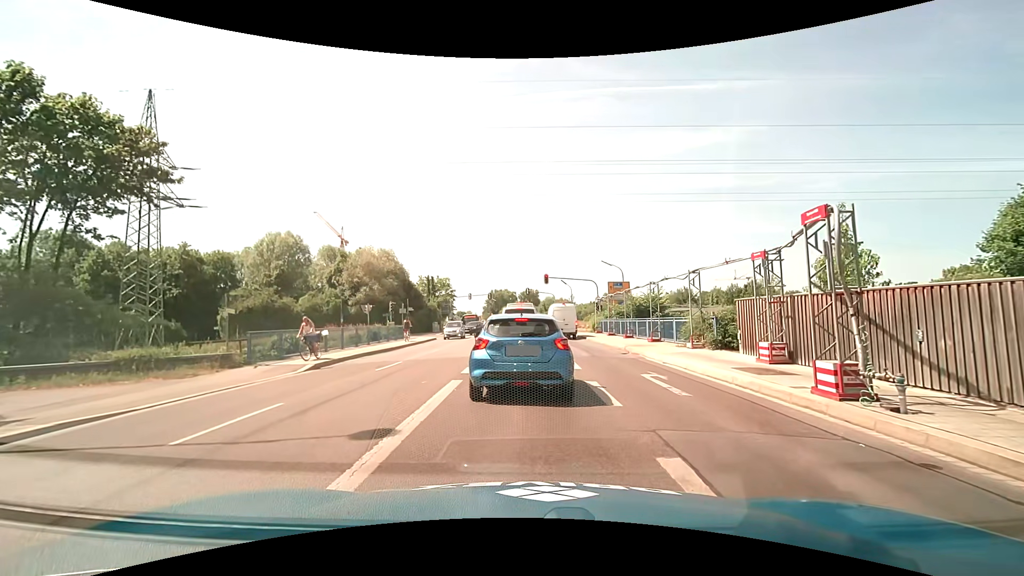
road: secondary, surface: asphalt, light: Day
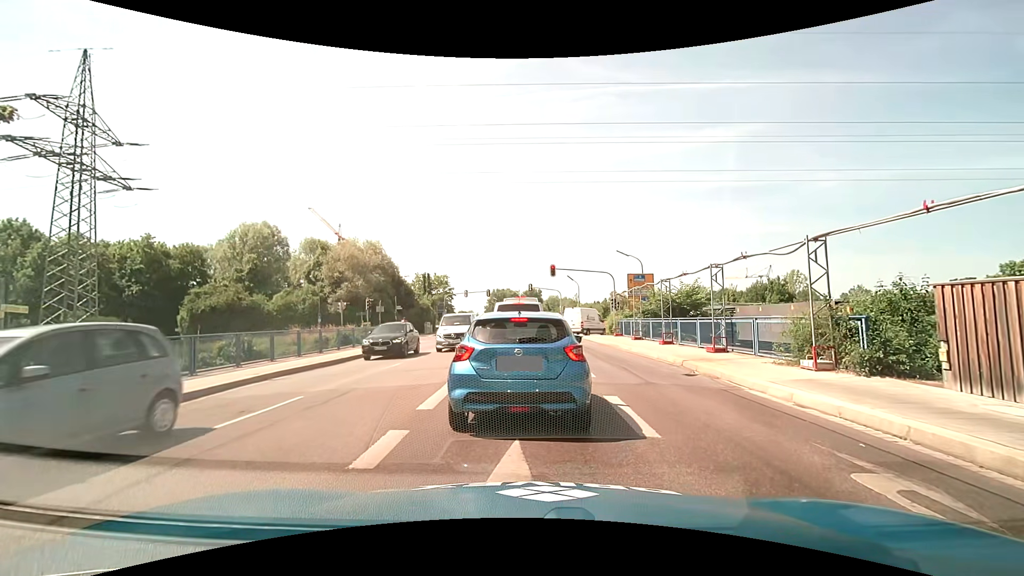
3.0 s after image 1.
(+0.2, +7.9) m; +1°
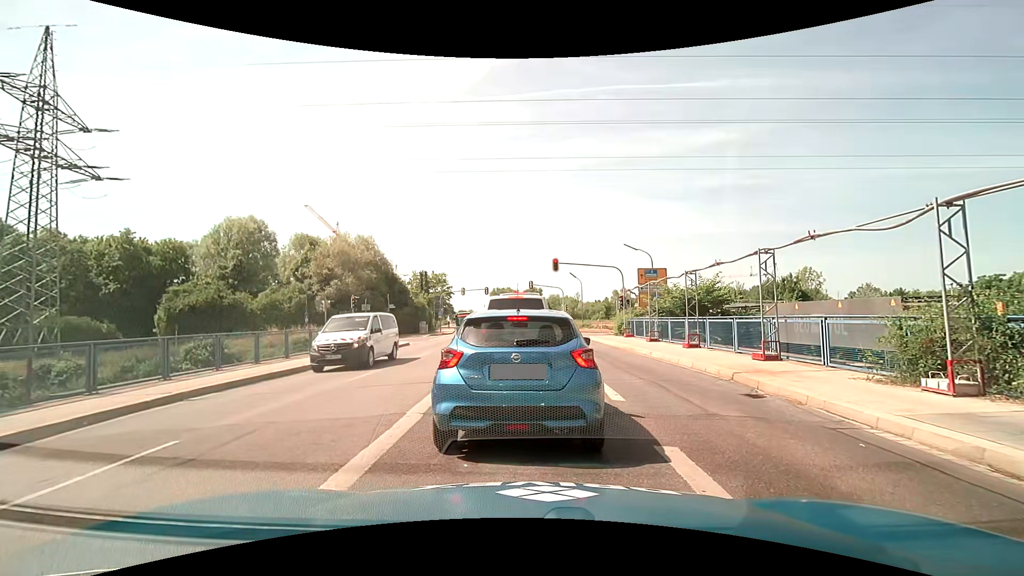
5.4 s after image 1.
(0.0, +3.5) m; 0°
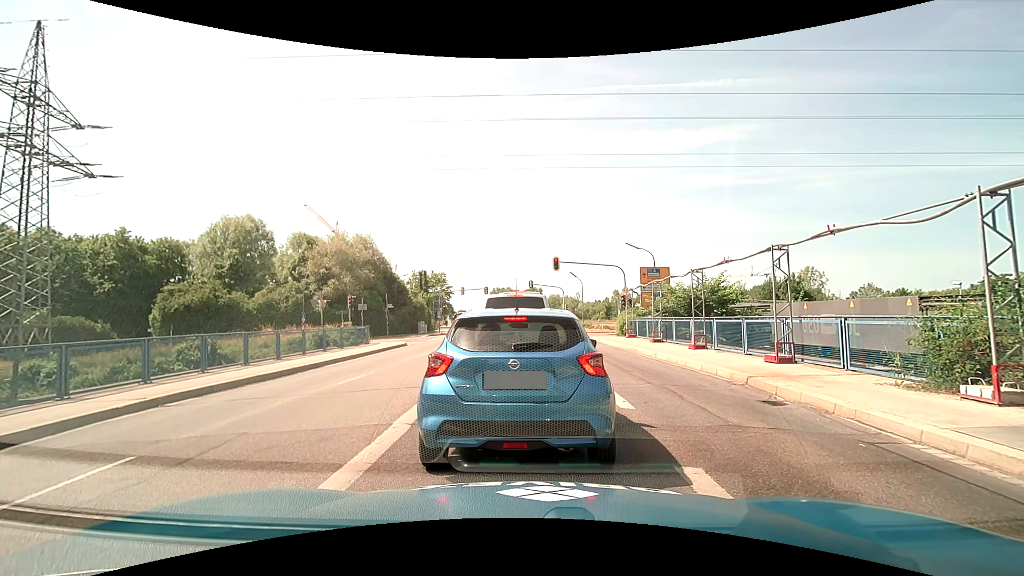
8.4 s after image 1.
(0.0, +0.8) m; 0°
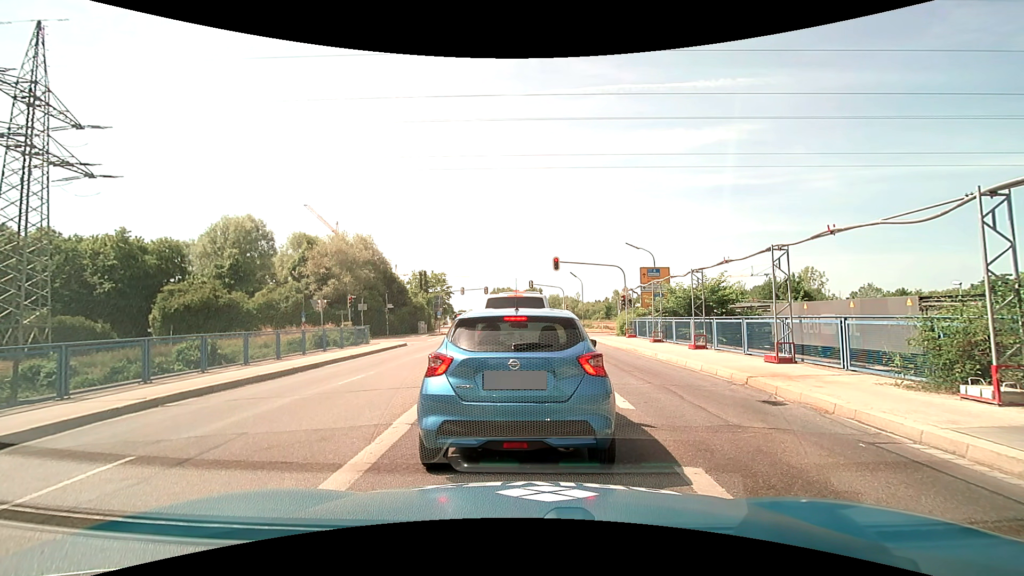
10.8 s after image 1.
(0.0, 0.0) m; 0°
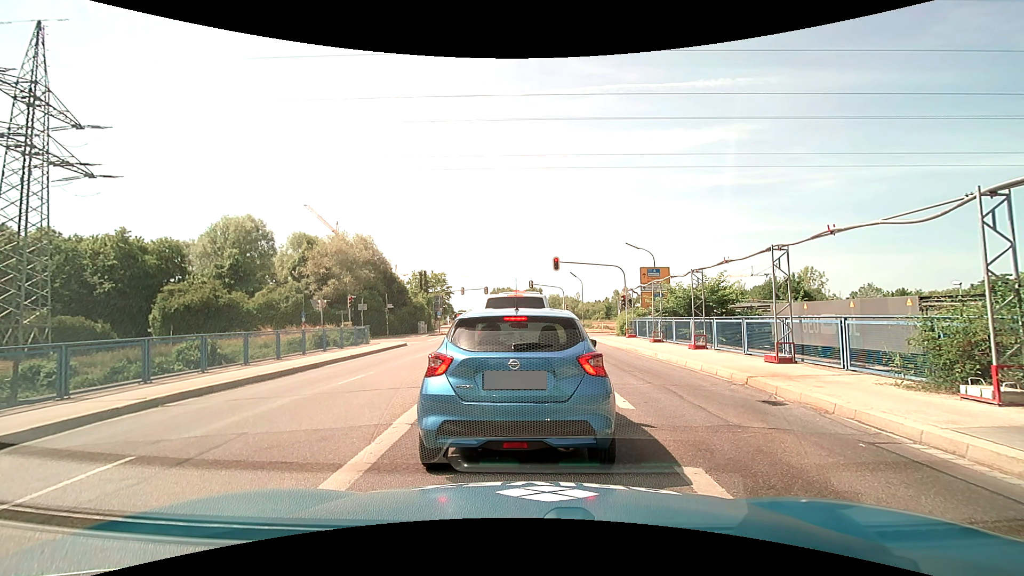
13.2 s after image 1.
(0.0, 0.0) m; 0°
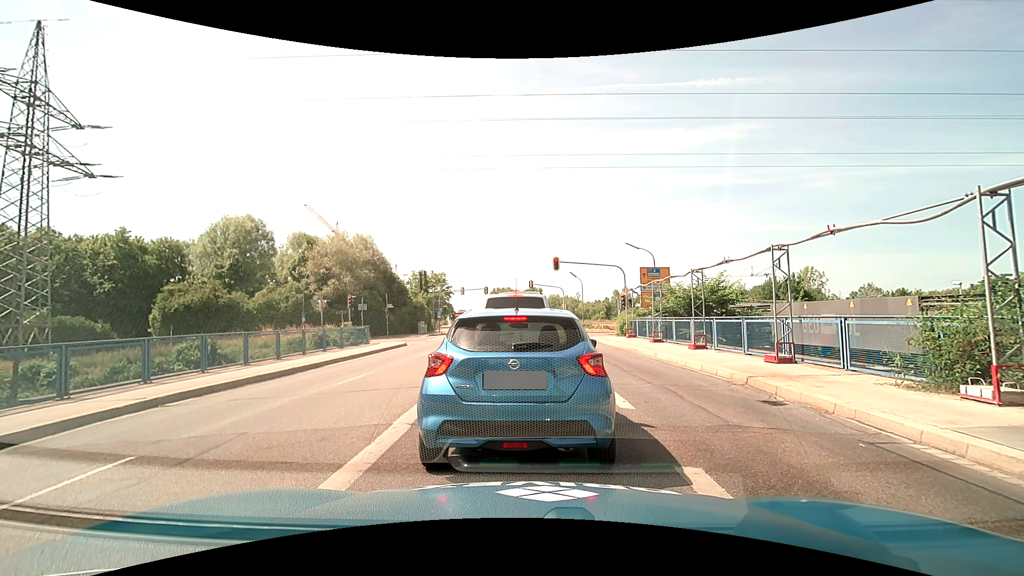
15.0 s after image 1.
(0.0, 0.0) m; 0°
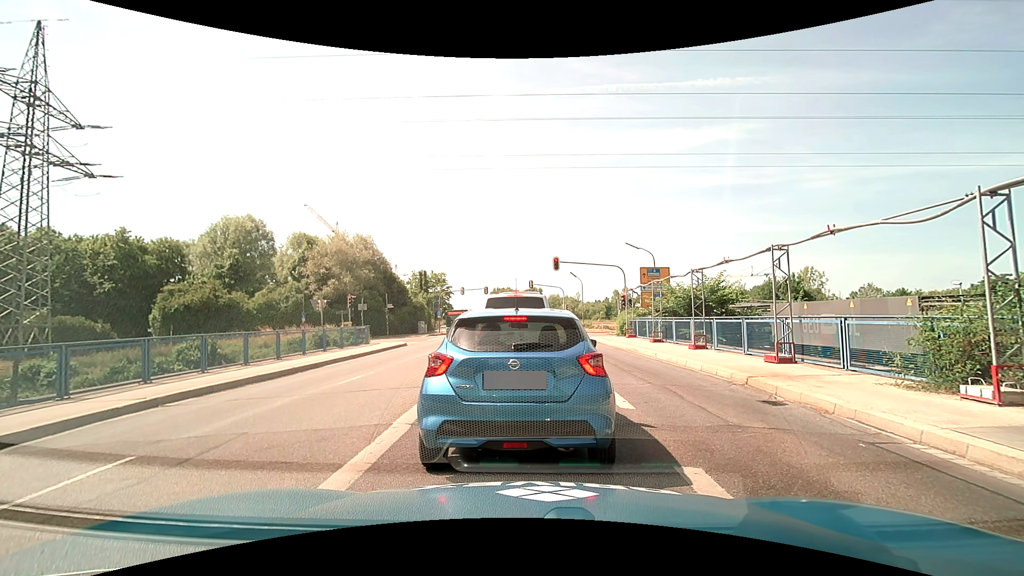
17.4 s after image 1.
(0.0, 0.0) m; 0°
